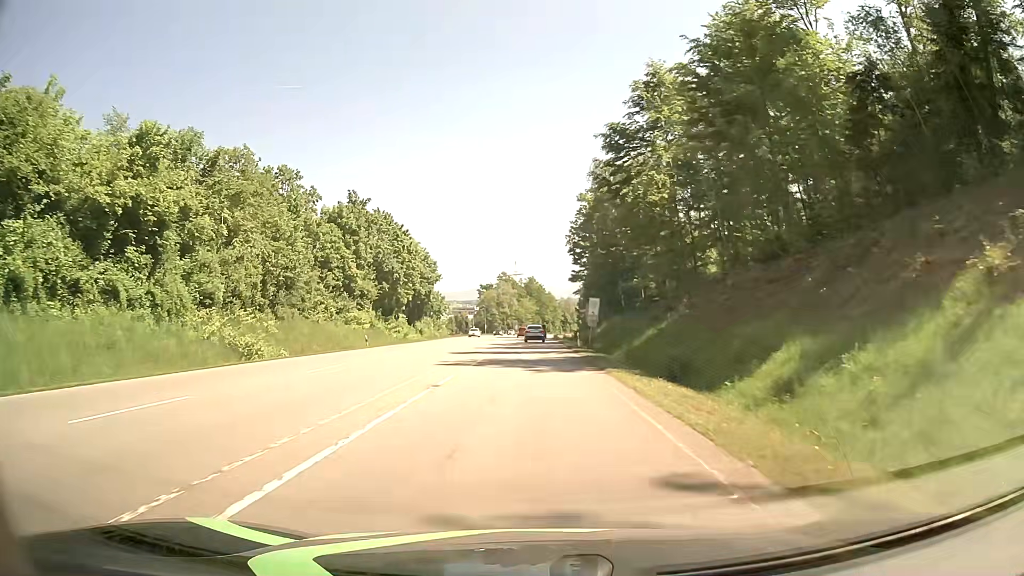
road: secondary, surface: asphalt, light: Day
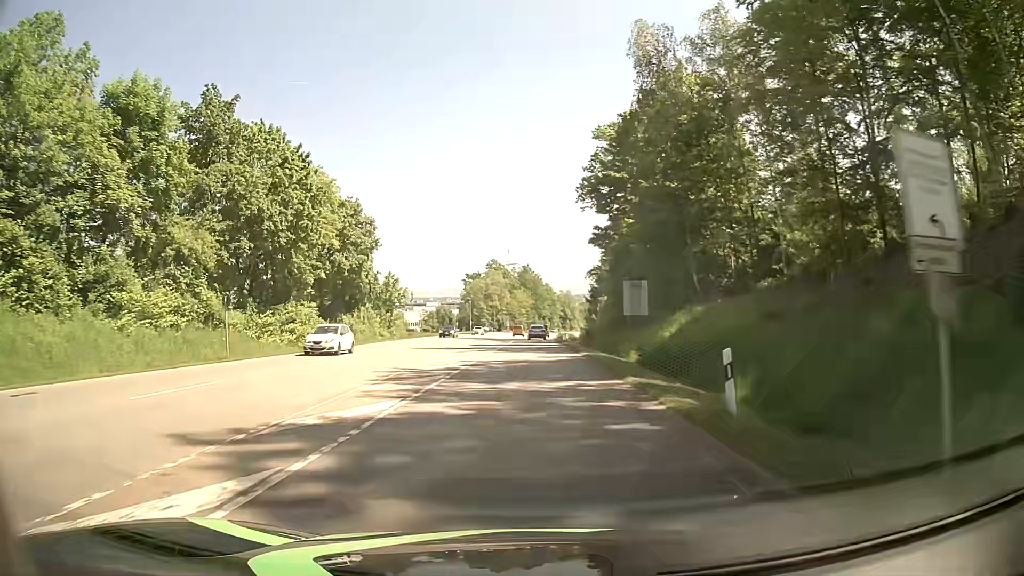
(+0.1, +36.8) m; 0°
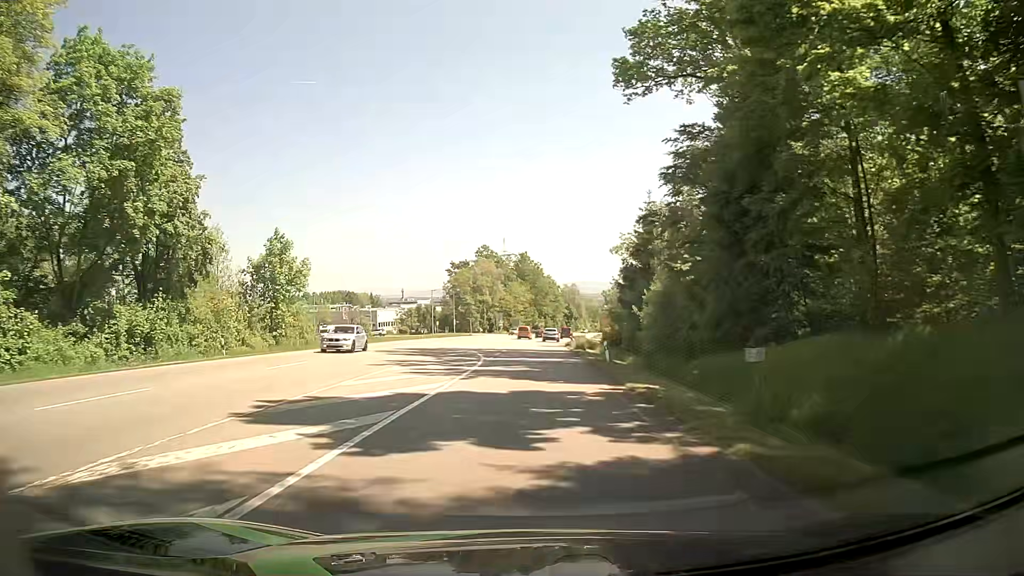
(+0.1, +36.7) m; 0°
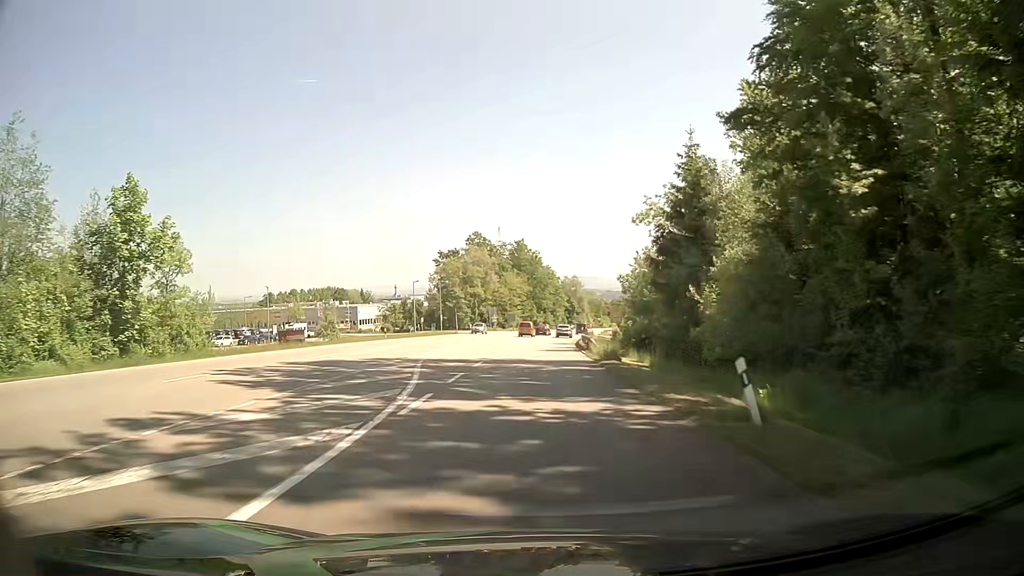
(0.0, +18.4) m; 0°
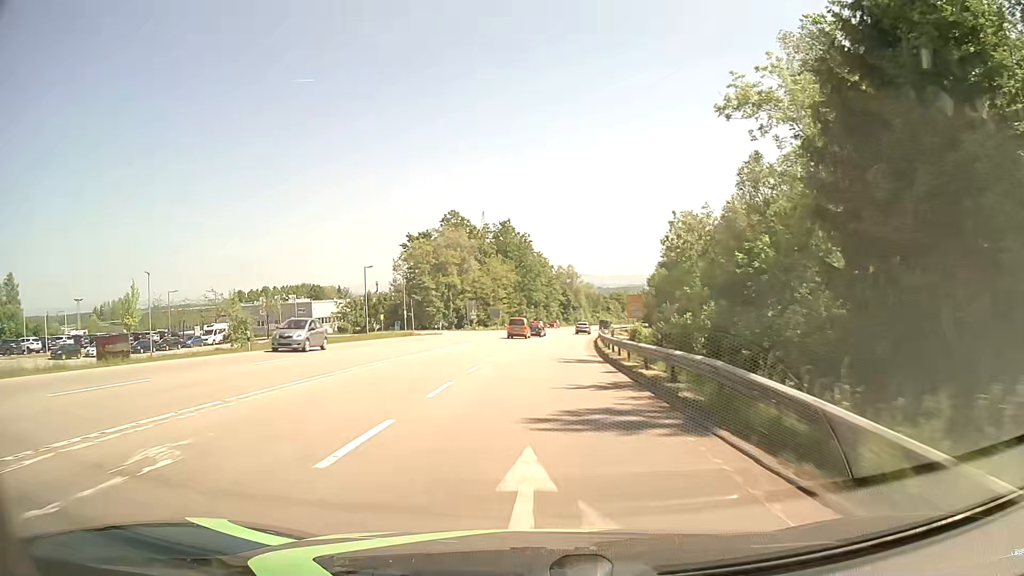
(+0.1, +27.5) m; +1°
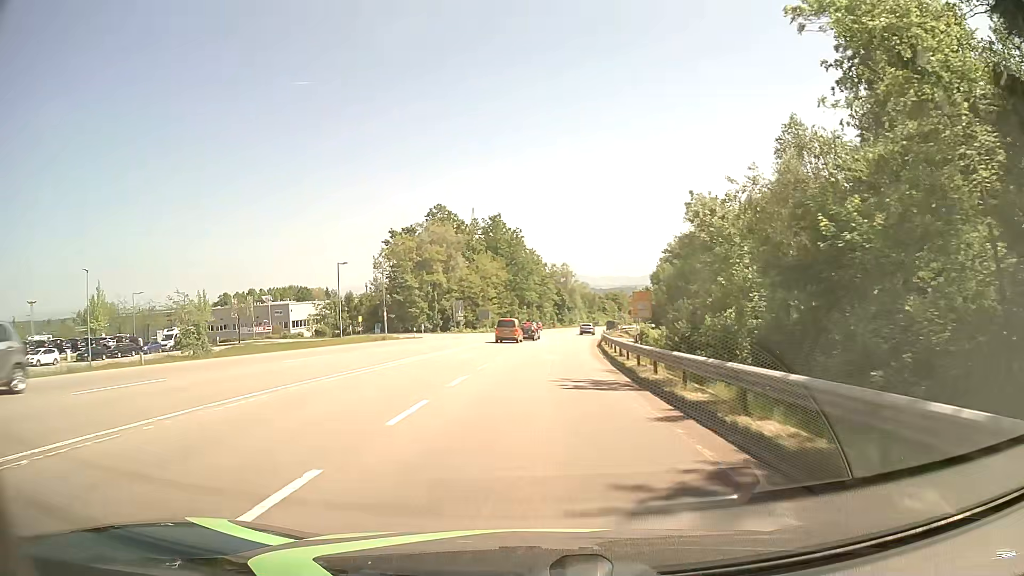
(0.0, +9.2) m; 0°
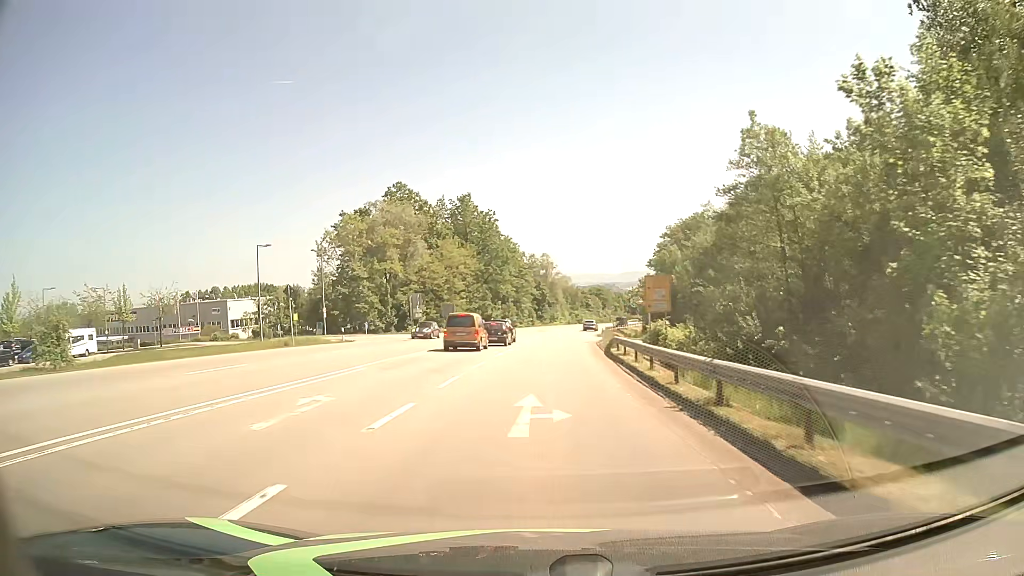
(+0.3, +18.3) m; +2°
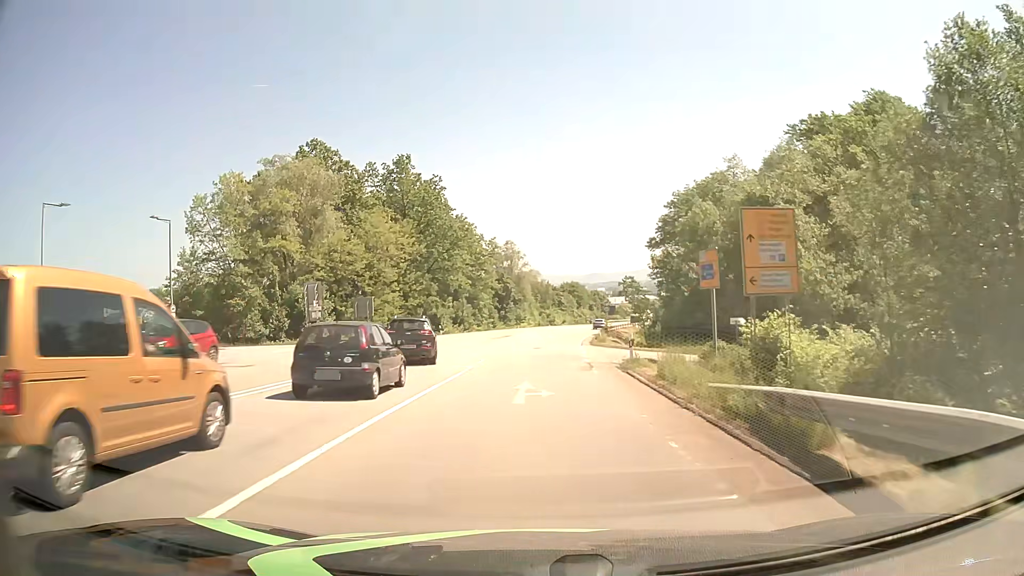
(+0.7, +27.4) m; +3°
(0, +10) (0, +20) (+1, +30) (+1, +40) (+2, +50) (+3, +60) (+4, +70) (+5, +80) (+7, +90) (+9, +99) m
